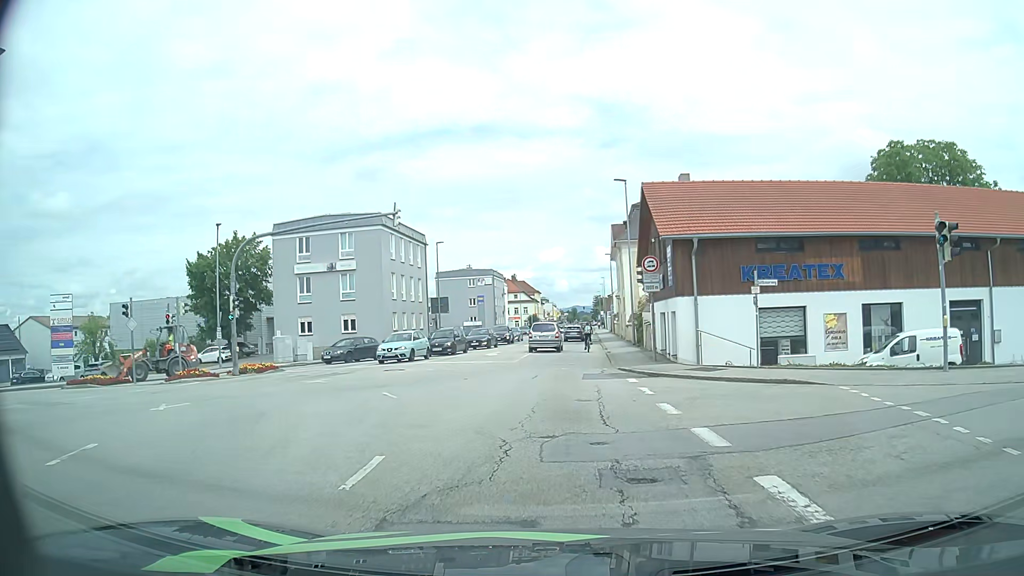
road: tertiary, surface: asphalt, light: Day
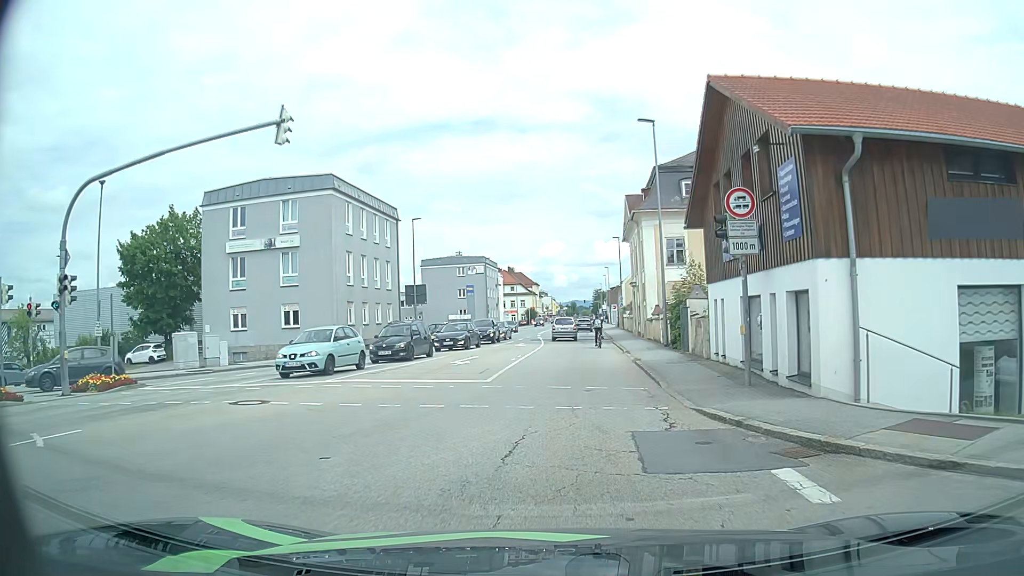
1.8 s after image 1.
(+0.2, +11.6) m; +1°
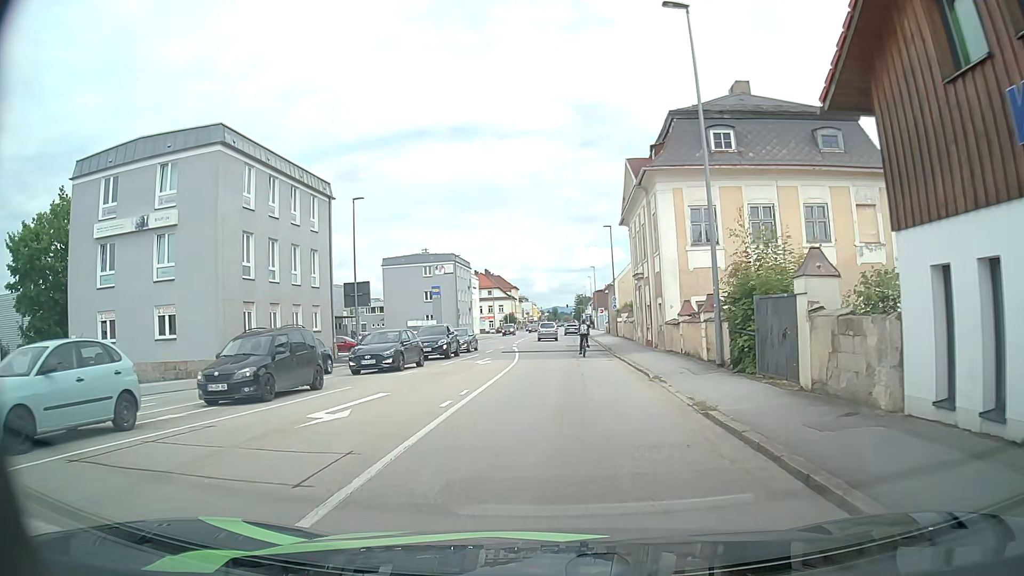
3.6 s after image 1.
(+0.1, +12.3) m; +2°
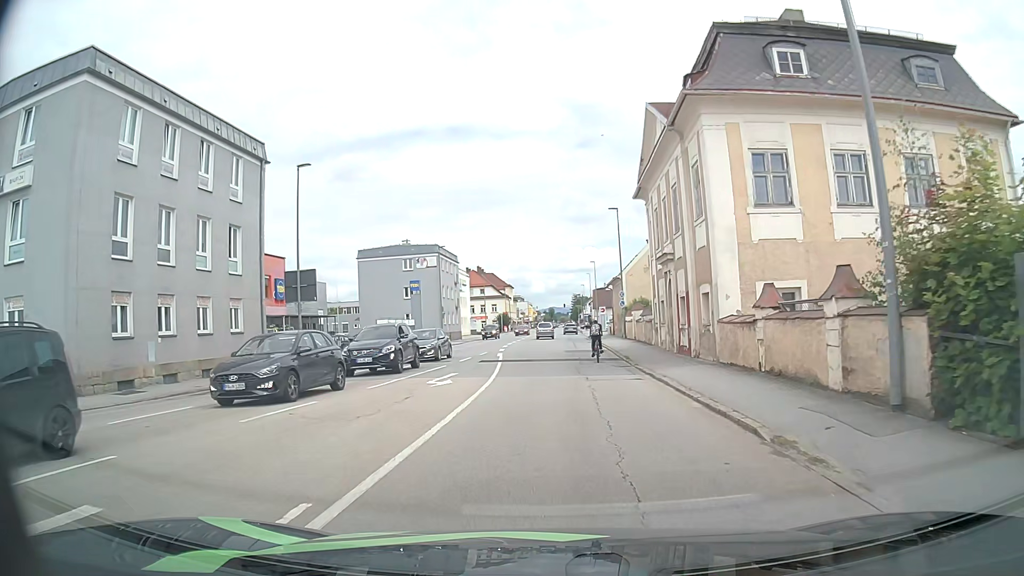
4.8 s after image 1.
(0.0, +9.7) m; -1°
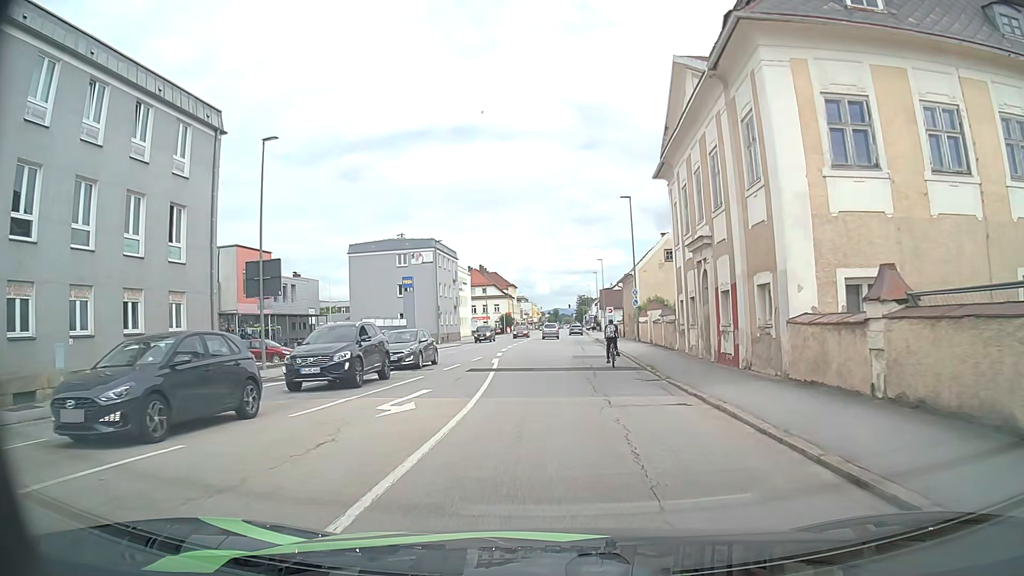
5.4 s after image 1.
(0.0, +5.3) m; 0°
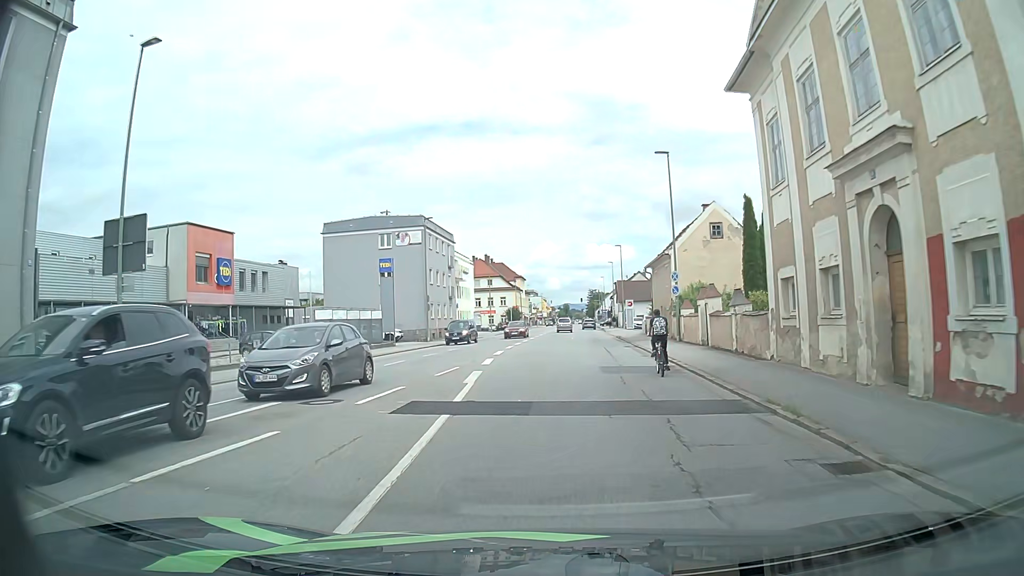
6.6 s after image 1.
(0.0, +11.5) m; 0°
(0, +10) (0, +20) (0, +30) (0, +40) (0, +50) (0, +60) (+1, +70) (+1, +80) (+2, +90) (+3, +100) m
